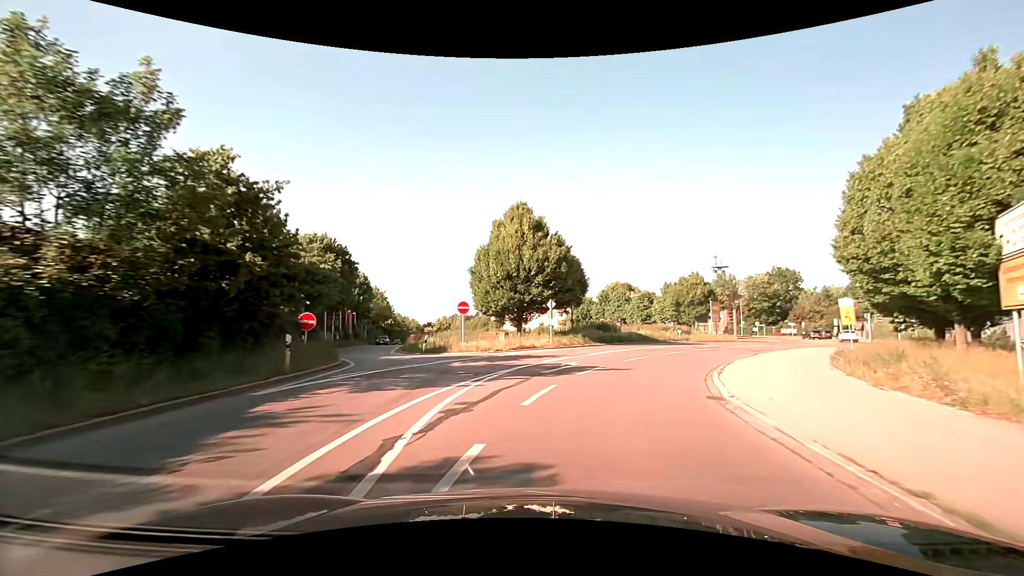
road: secondary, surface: asphalt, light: Day
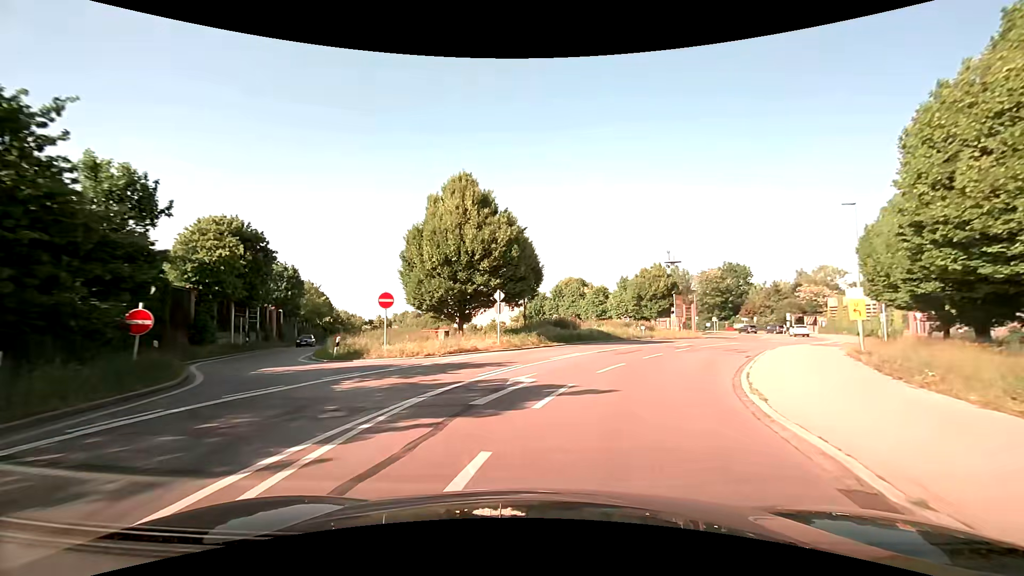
(+0.3, +6.1) m; +5°
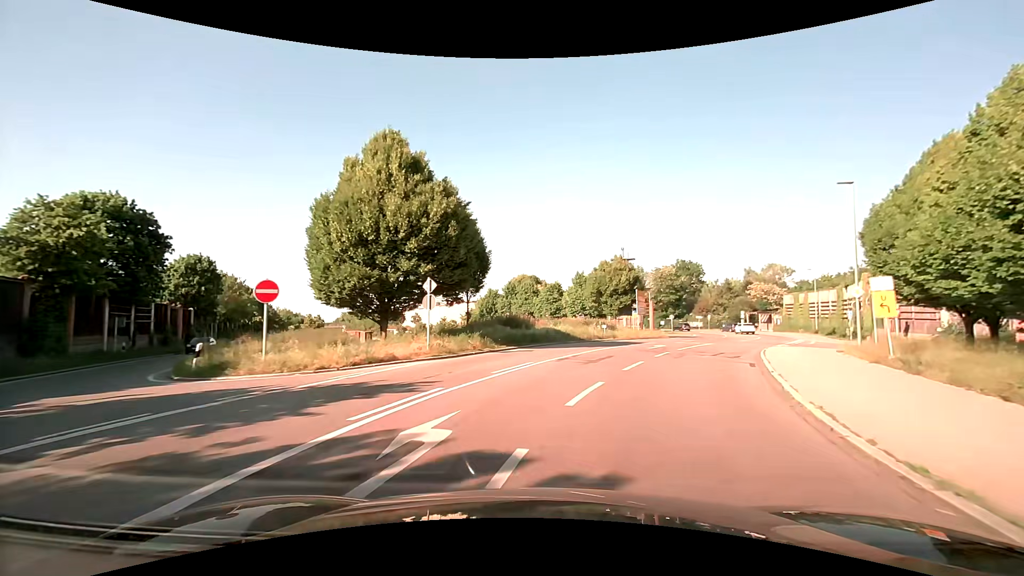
(+0.3, +5.9) m; +5°
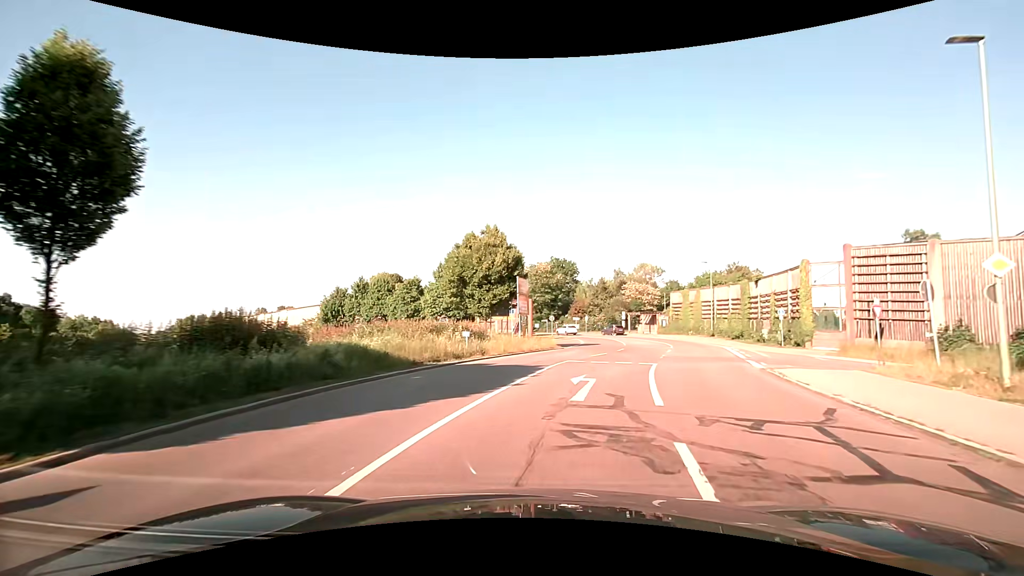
(+2.2, +16.9) m; +15°
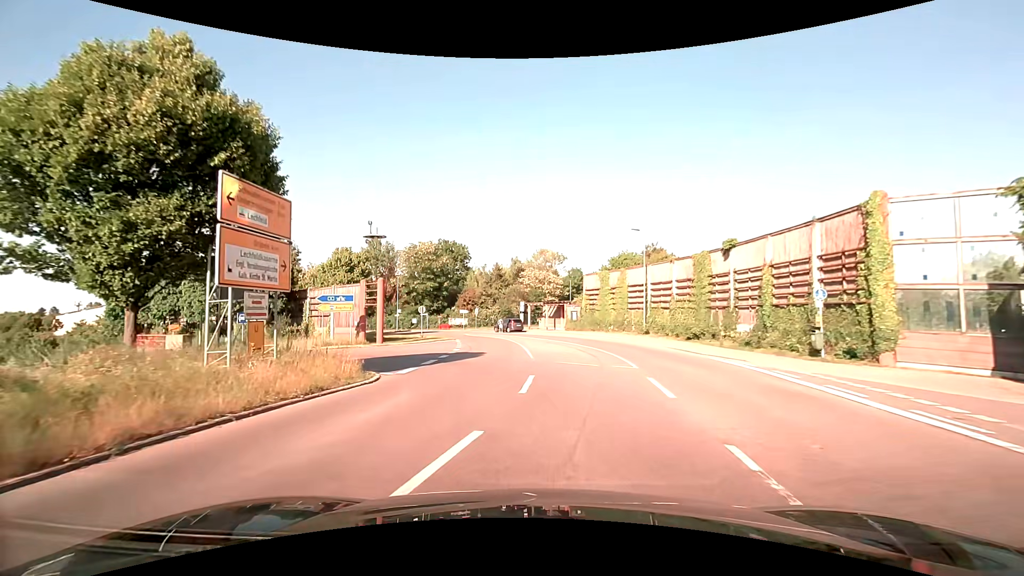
(+2.7, +19.9) m; +12°
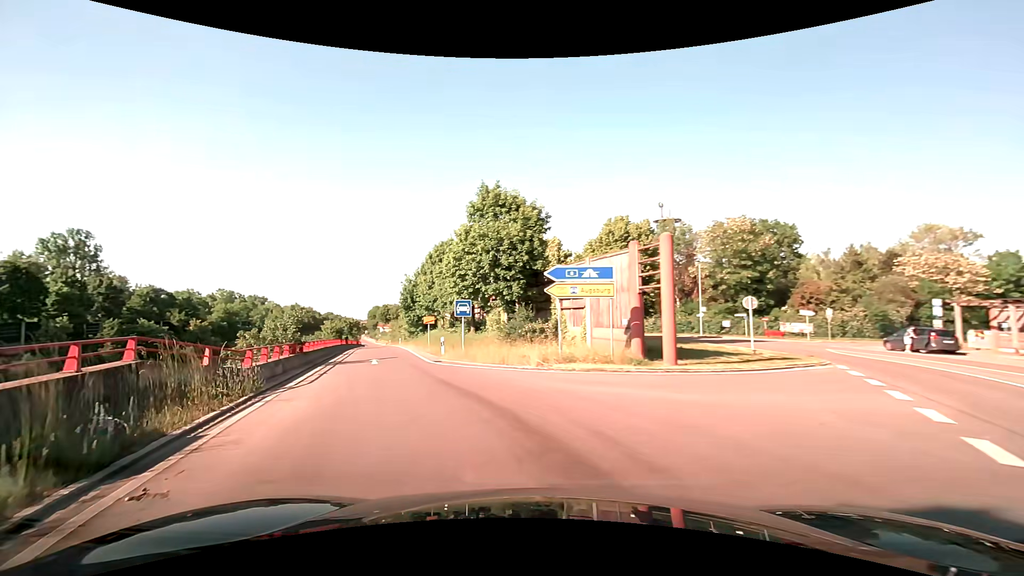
(-4.1, +18.0) m; -32°
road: trunk_link
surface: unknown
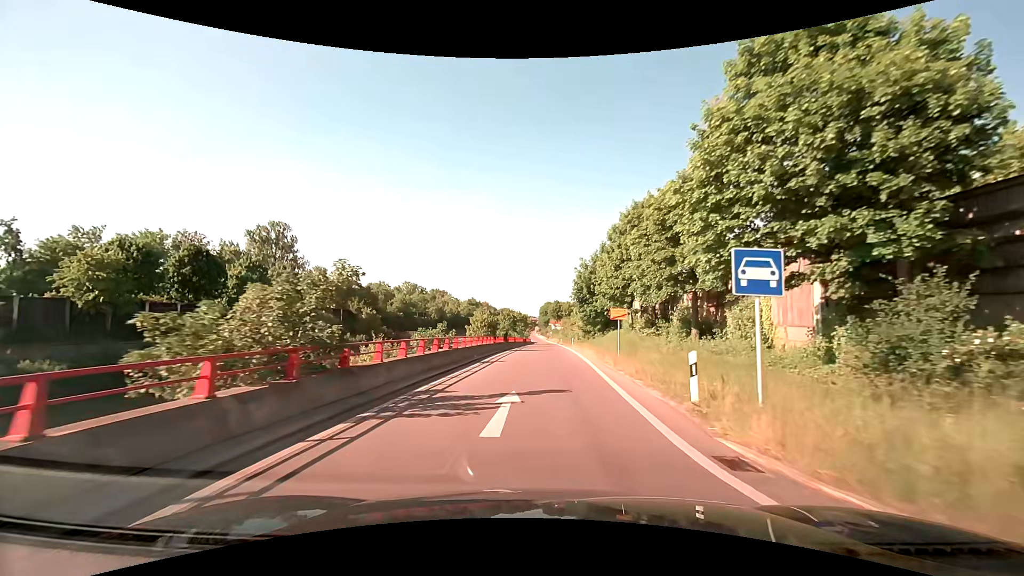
(-4.0, +16.3) m; -20°
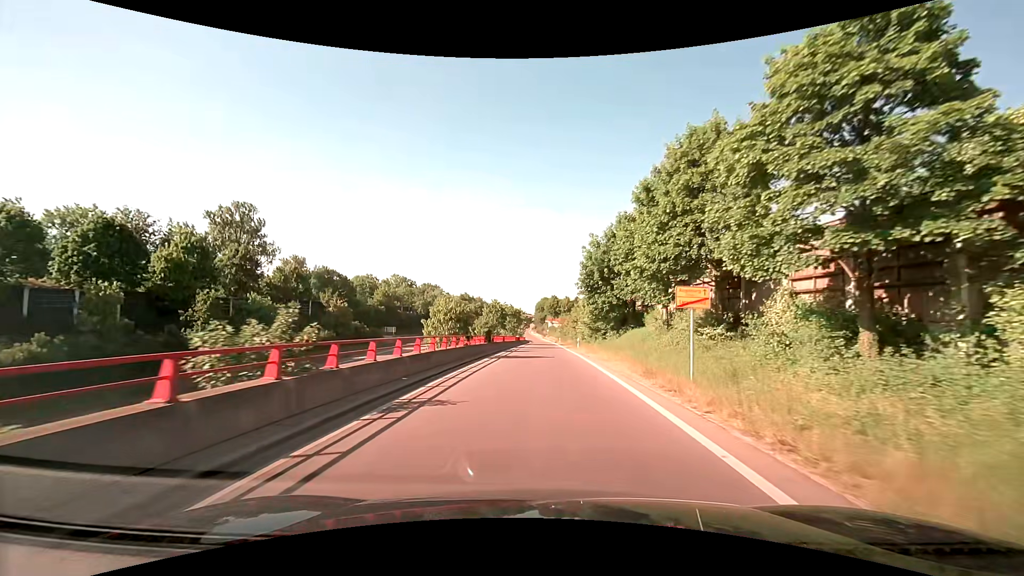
(+0.1, +14.1) m; +1°
(0, +10) (0, +20) (0, +30) (0, +40) (0, +50) (0, +60) (0, +70) (0, +80) (0, +90) (0, +100) m
